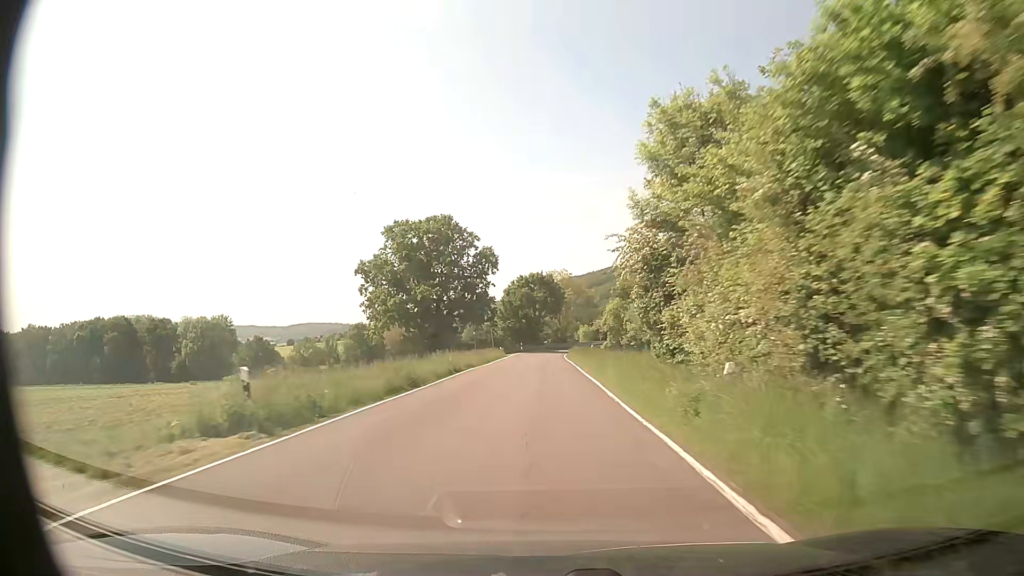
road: secondary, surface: asphalt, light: Day
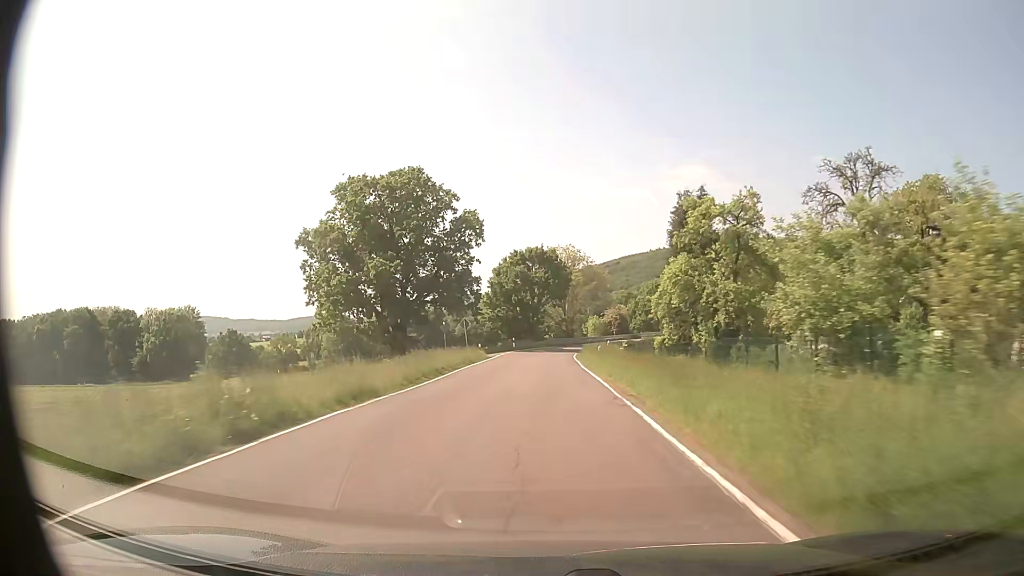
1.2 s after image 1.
(-0.1, +23.3) m; 0°
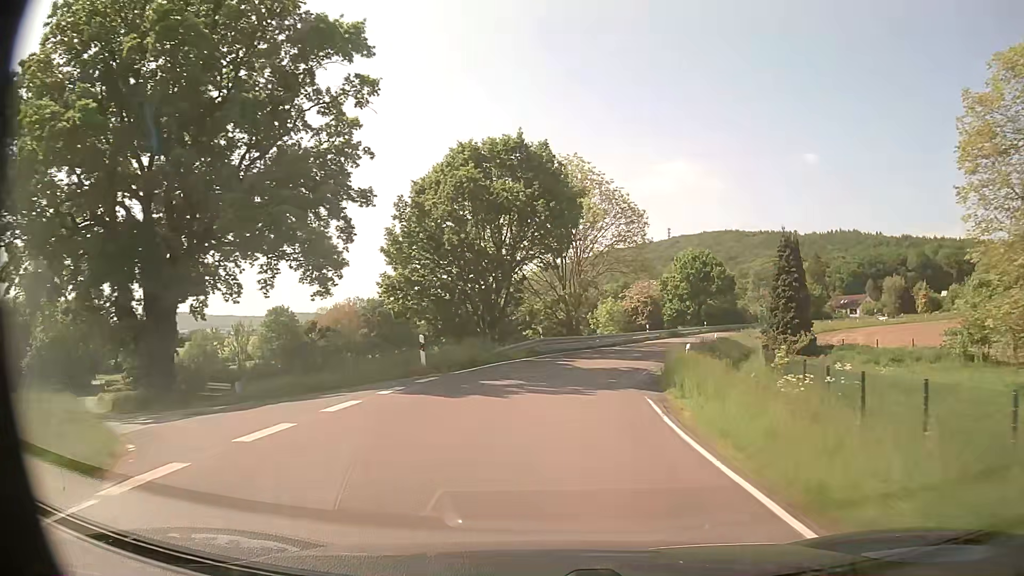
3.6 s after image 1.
(-0.2, +43.7) m; +1°
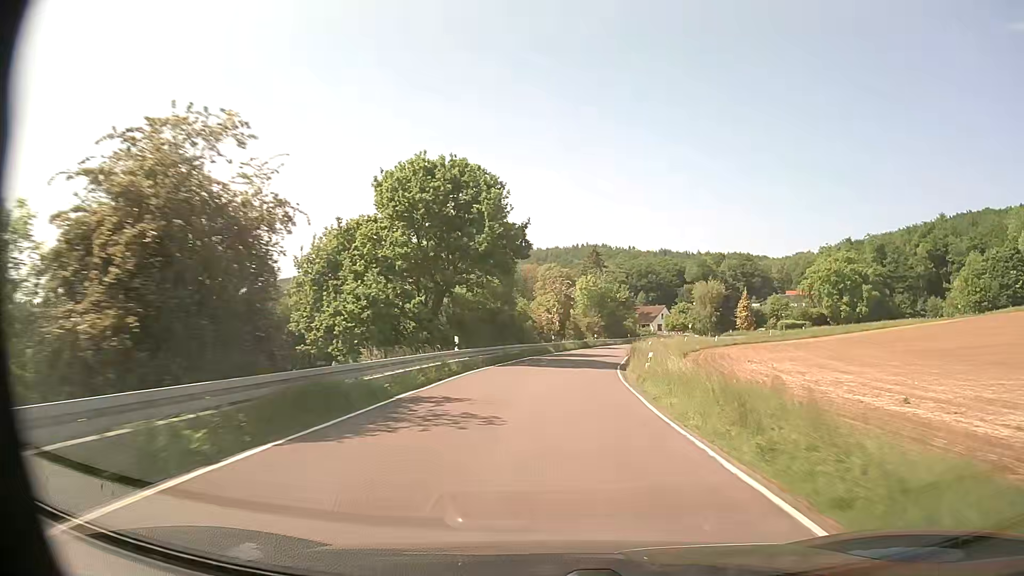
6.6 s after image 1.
(+10.9, +52.7) m; +23°
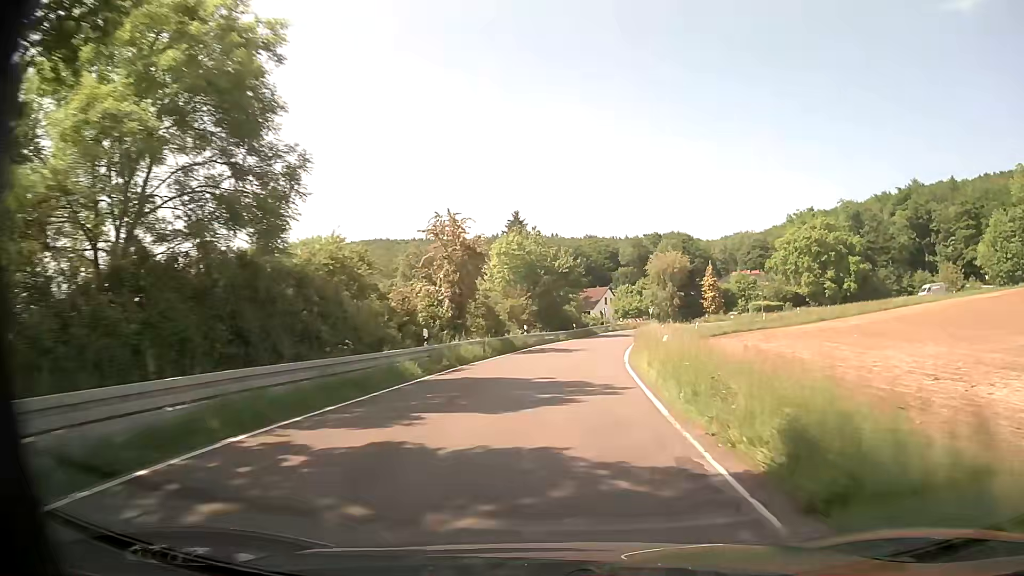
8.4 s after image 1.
(+1.8, +32.6) m; +7°
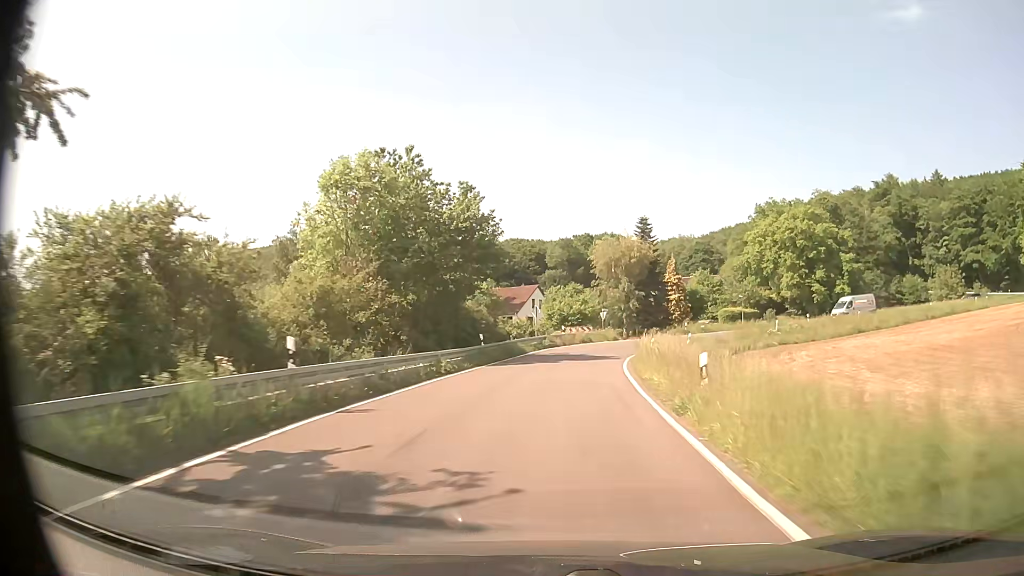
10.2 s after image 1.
(+1.6, +29.3) m; +7°
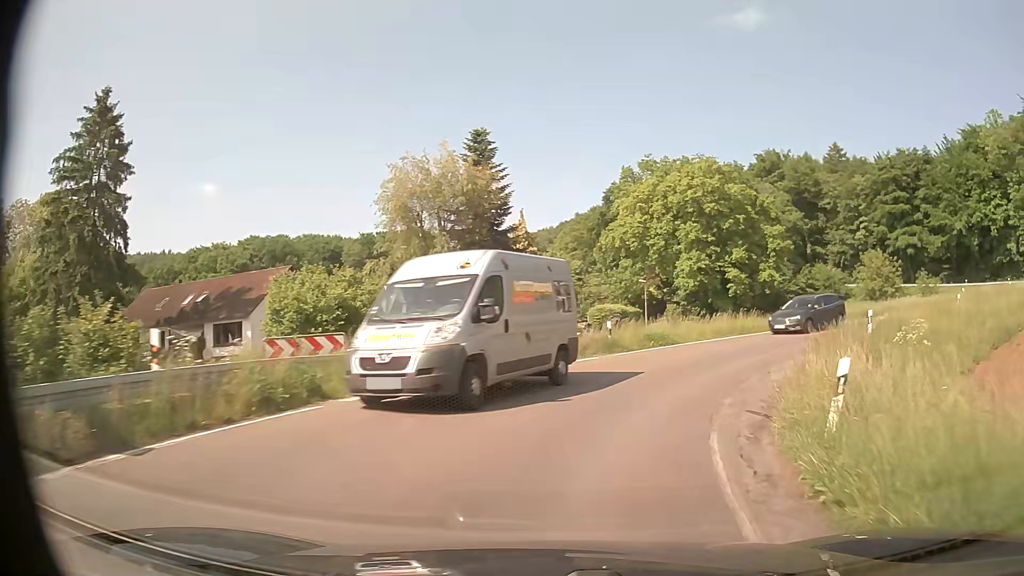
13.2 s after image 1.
(+3.3, +37.5) m; +16°
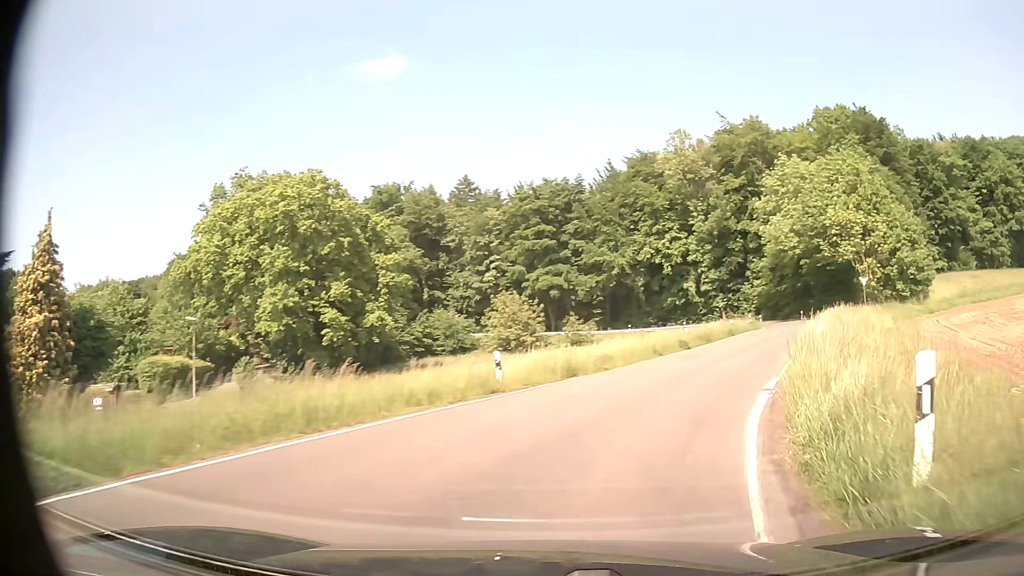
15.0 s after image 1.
(+4.5, +17.9) m; +32°
(+1, +10) (+5, +19) (+10, +28) (+15, +37) (+19, +46) (+24, +55) (+27, +64) (+27, +74) (+24, +83) (+18, +91) m
